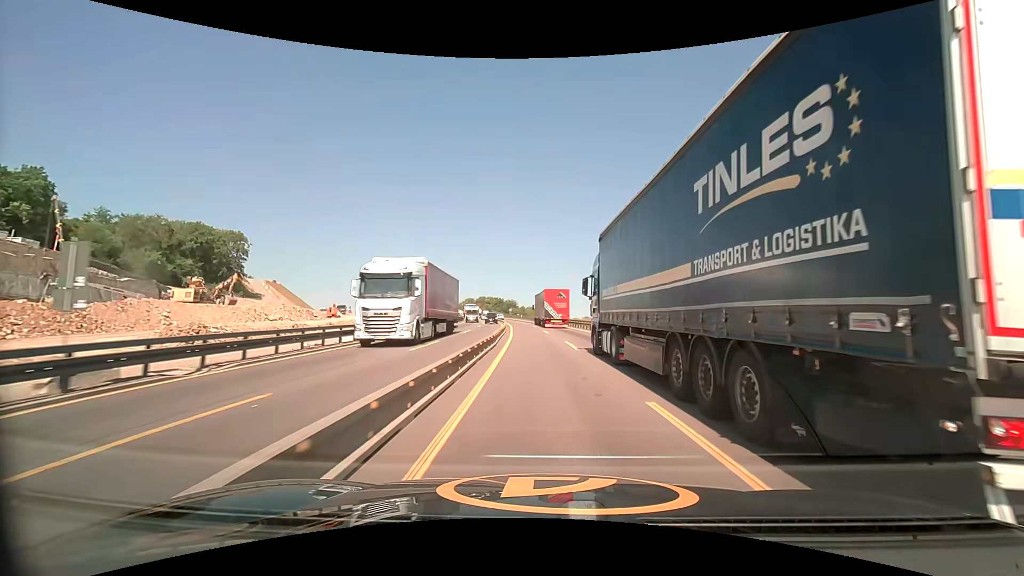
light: Day
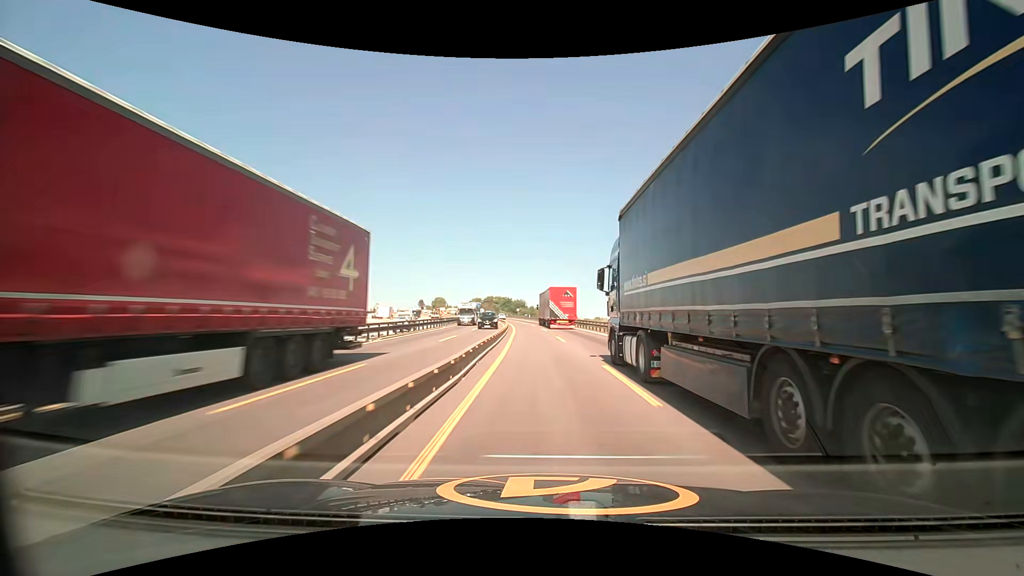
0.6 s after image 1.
(-0.1, +12.2) m; -1°
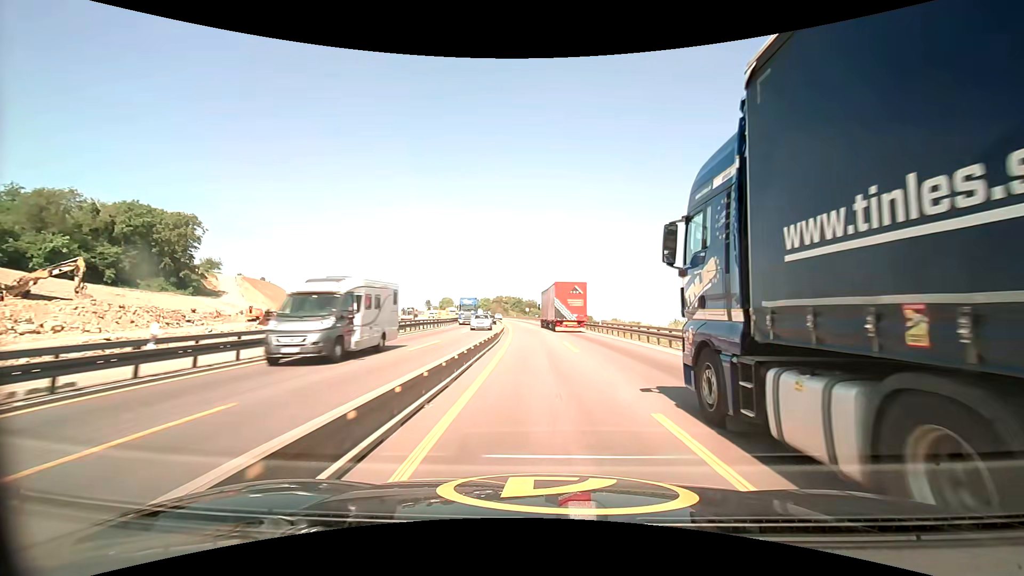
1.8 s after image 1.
(-0.4, +24.5) m; -2°
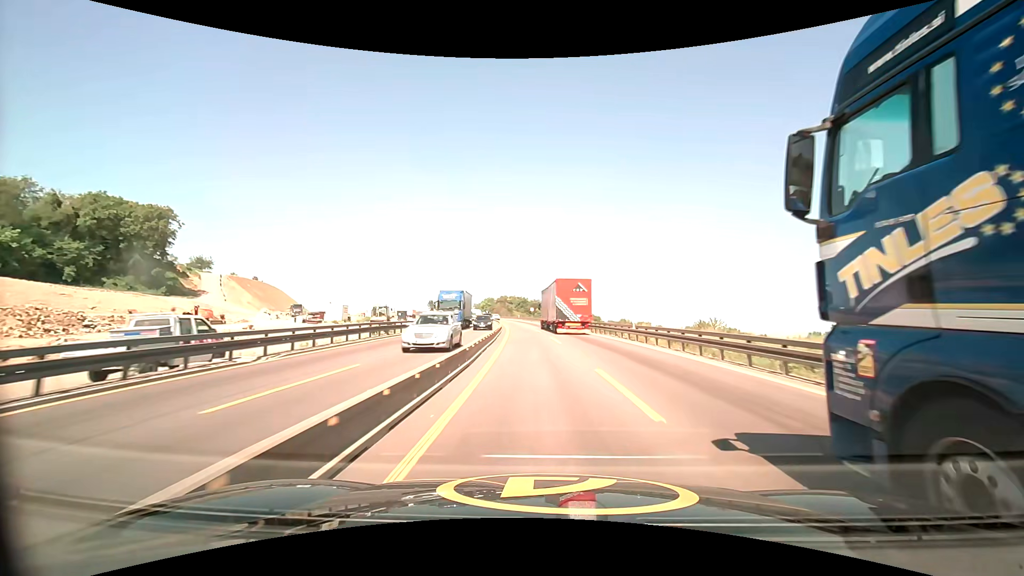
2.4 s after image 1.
(-0.1, +12.3) m; -1°
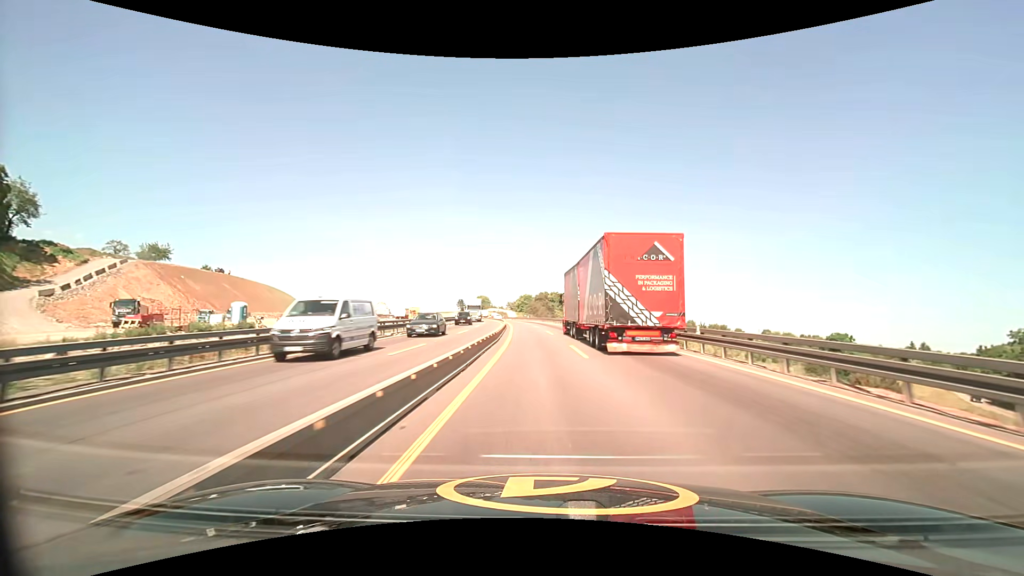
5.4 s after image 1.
(-2.9, +61.5) m; -5°
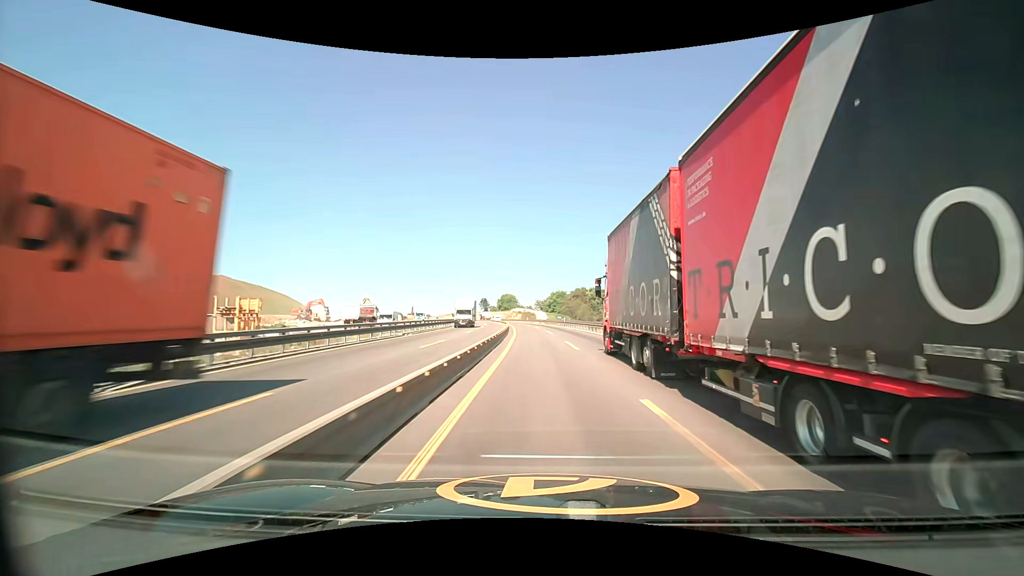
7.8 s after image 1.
(-1.7, +49.4) m; -4°
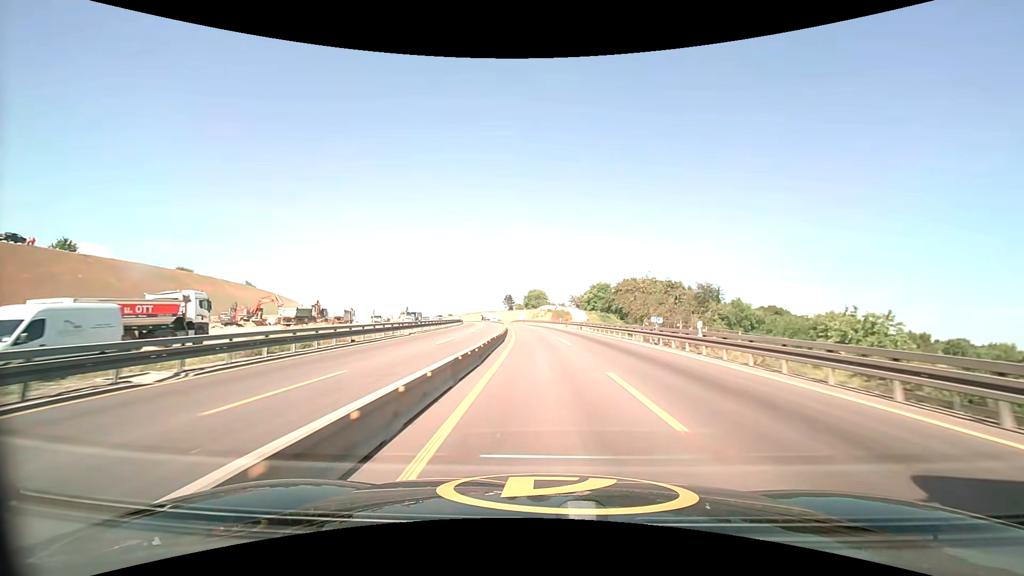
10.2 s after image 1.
(-1.4, +49.7) m; -4°
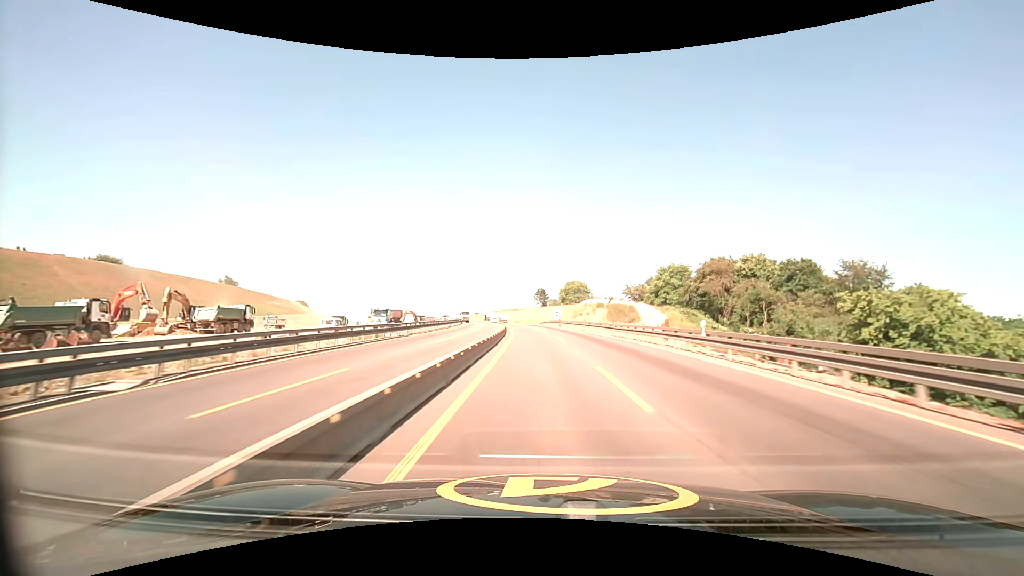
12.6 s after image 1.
(-1.5, +52.6) m; -4°
(0, +10) (0, +20) (-1, +30) (-1, +40) (-2, +50) (-2, +60) (-3, +70) (-4, +80) (-5, +90) (-7, +100) m
